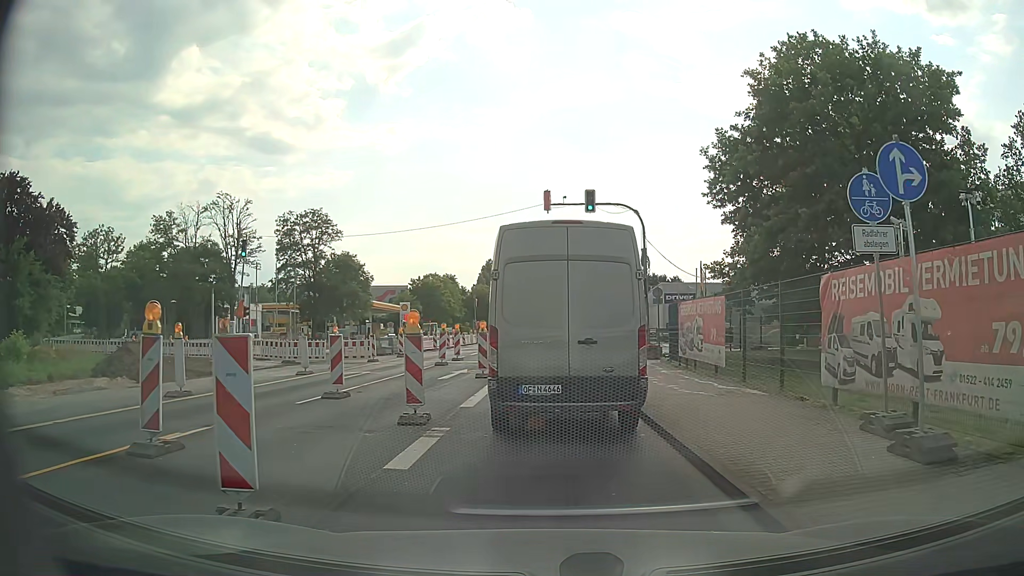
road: secondary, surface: asphalt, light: Day
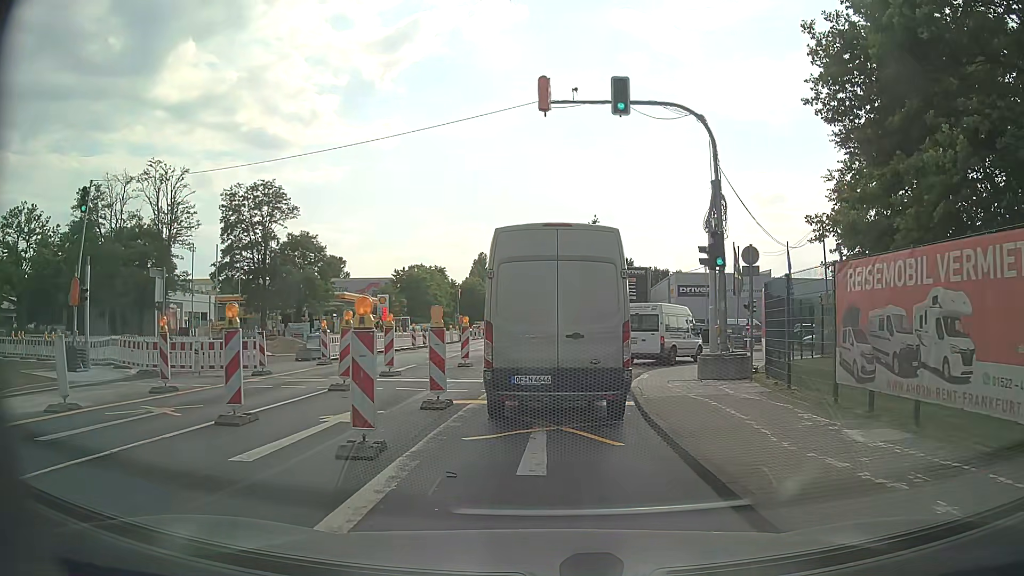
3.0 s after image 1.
(+0.1, +13.1) m; +1°
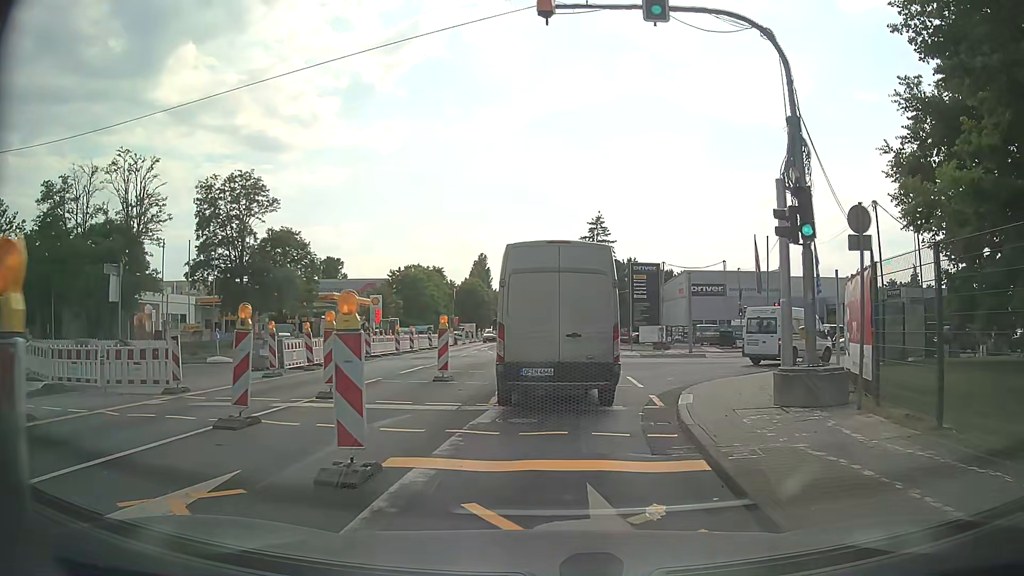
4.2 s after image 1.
(0.0, +5.3) m; 0°
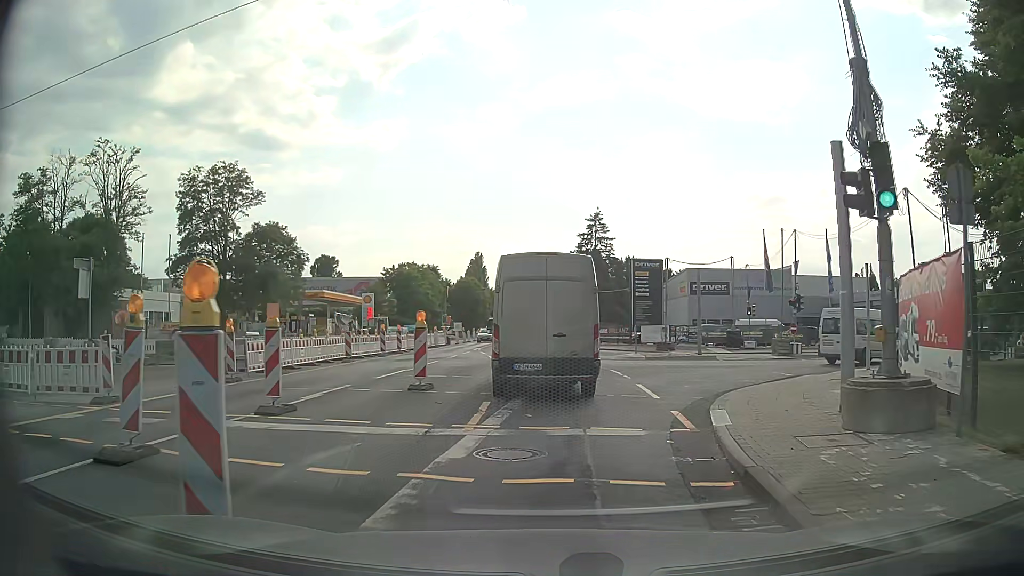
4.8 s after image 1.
(0.0, +2.8) m; 0°
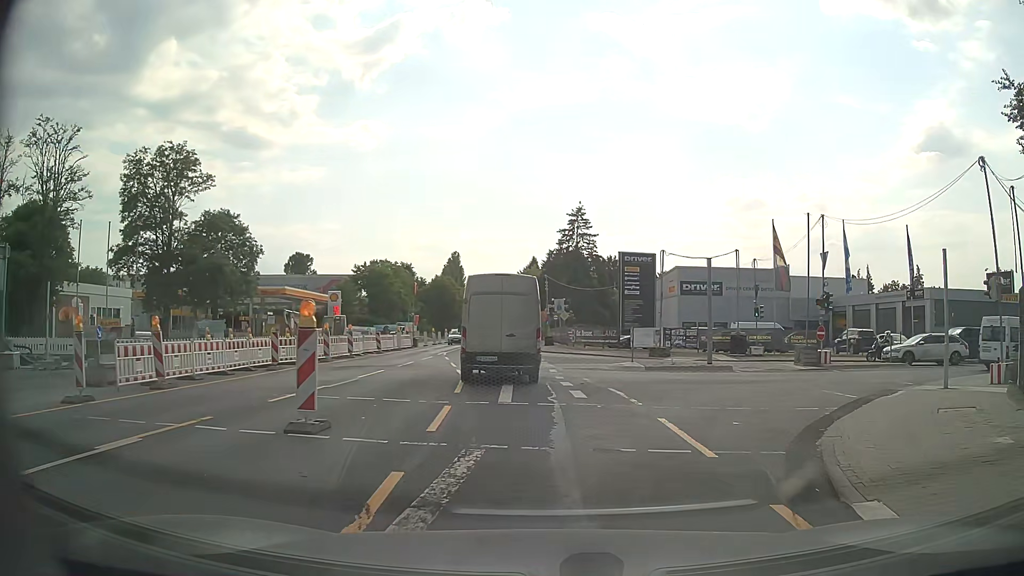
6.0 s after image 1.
(+0.1, +6.1) m; +2°
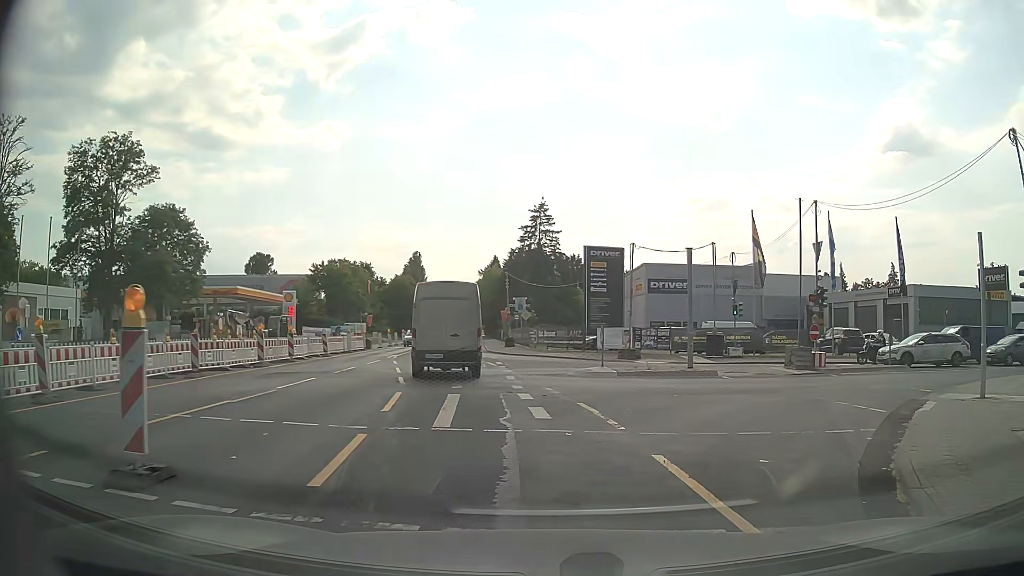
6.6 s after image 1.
(+0.1, +3.2) m; +2°
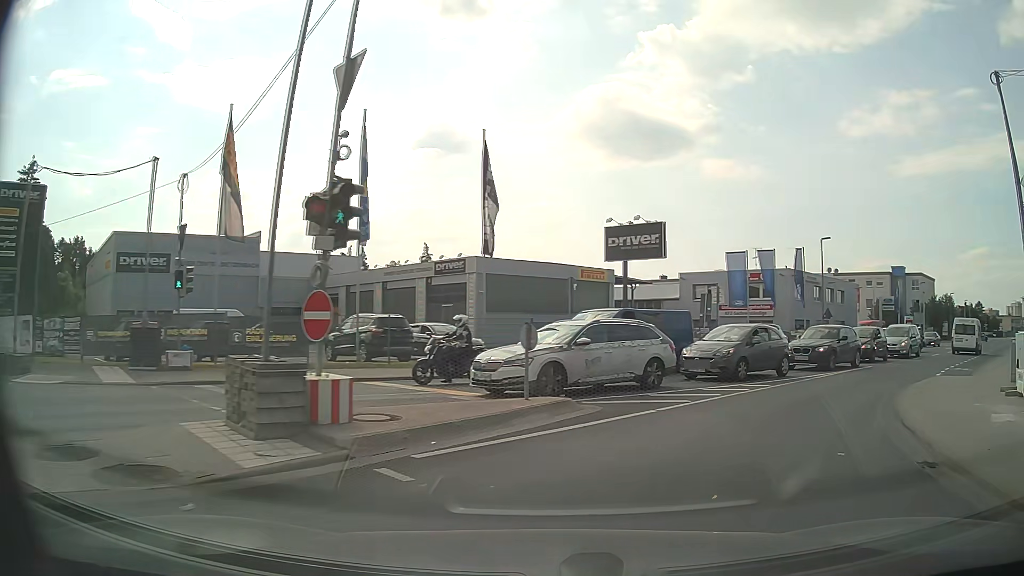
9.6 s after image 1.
(+5.7, +16.0) m; +42°
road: tertiary
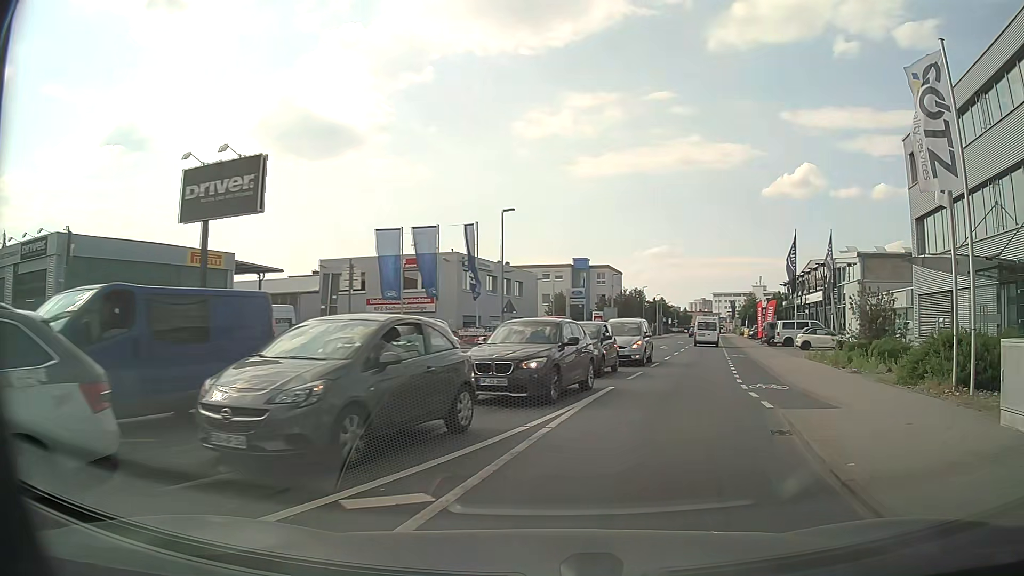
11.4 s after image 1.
(+2.7, +10.7) m; +28°
(+1, +10) (+4, +20) (+7, +29) (+9, +39) (+11, +49) (+14, +58) (+16, +68) (+19, +78) (+21, +87) (+23, +97) m
